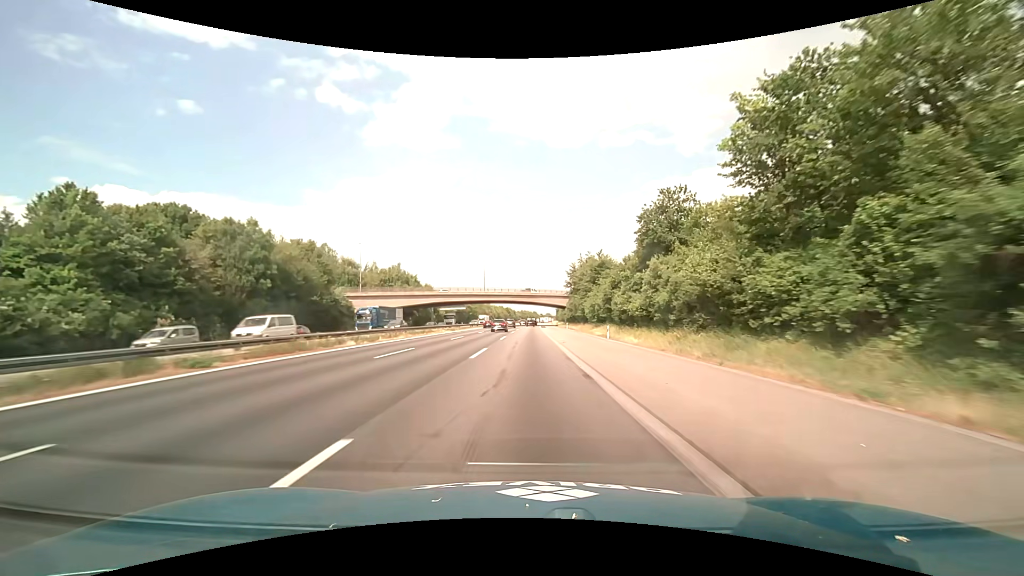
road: motorway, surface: asphalt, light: Day
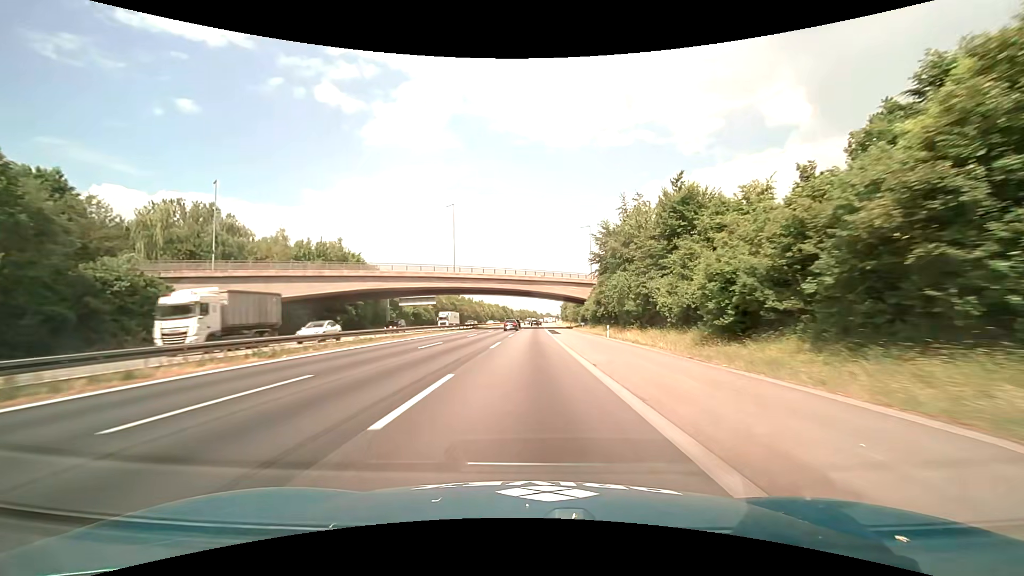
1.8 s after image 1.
(+0.1, +47.4) m; 0°
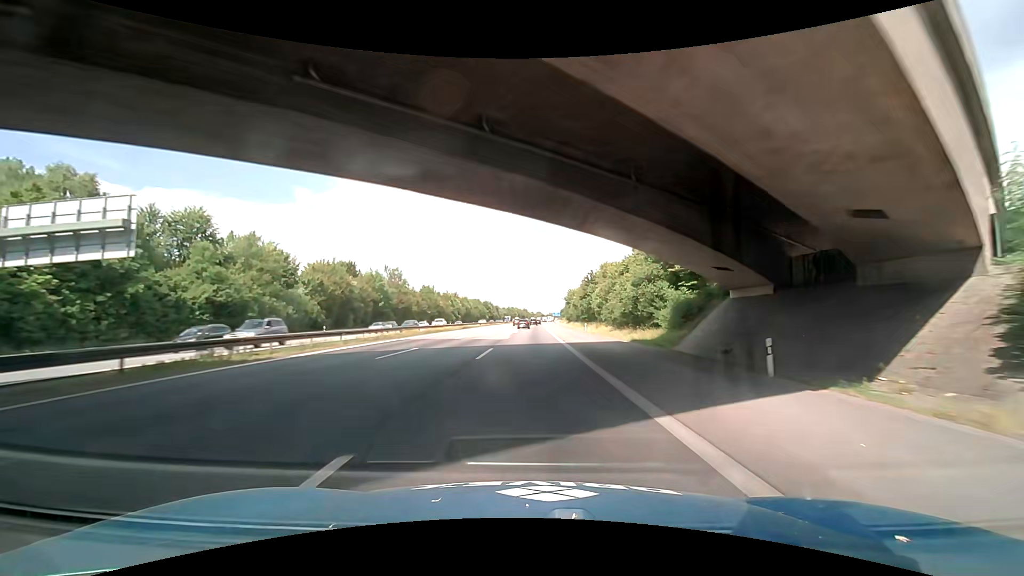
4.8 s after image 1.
(+0.7, +78.9) m; +1°
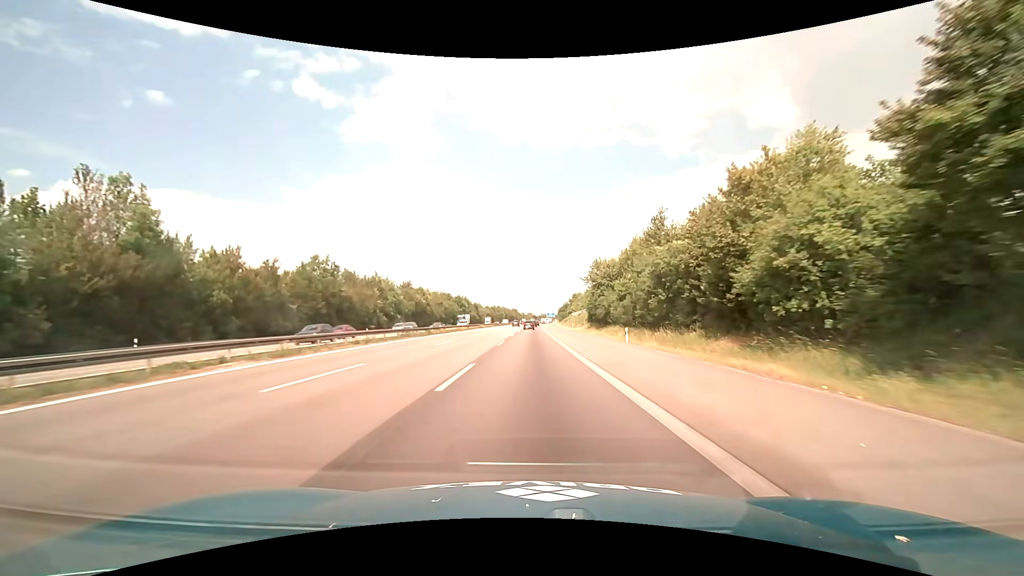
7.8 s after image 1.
(+0.7, +79.0) m; +1°
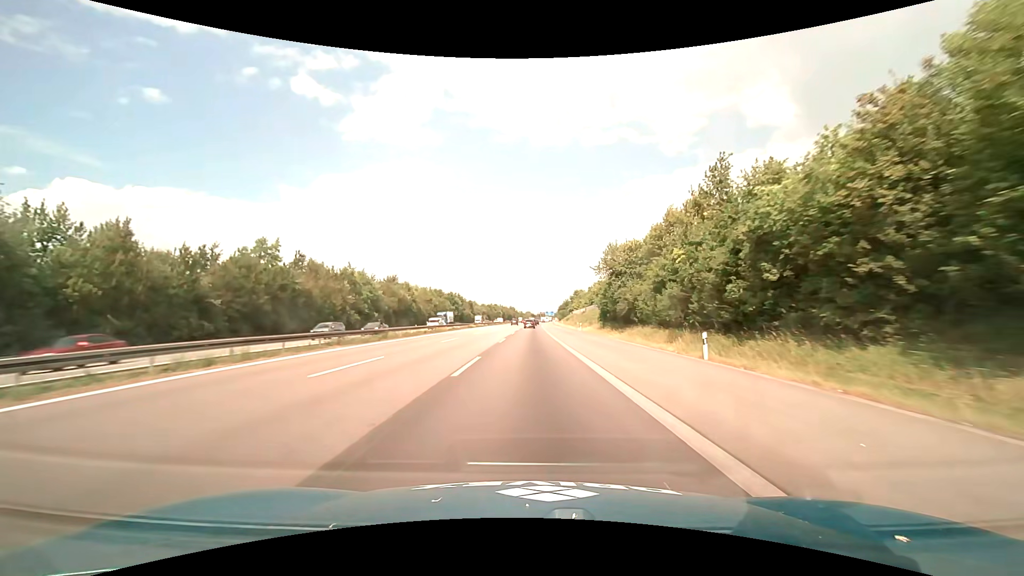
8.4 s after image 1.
(0.0, +15.8) m; 0°
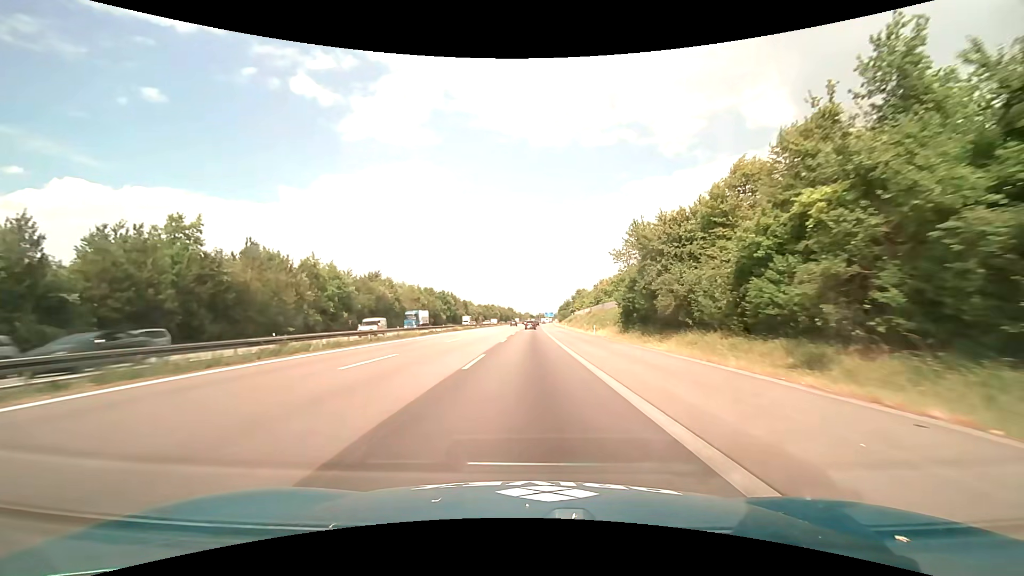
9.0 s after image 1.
(0.0, +15.8) m; 0°
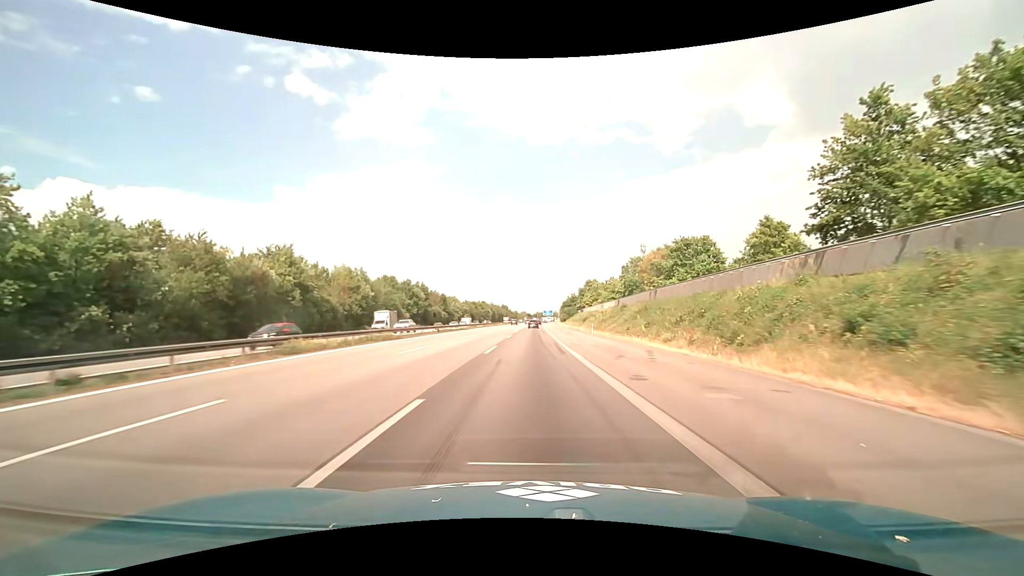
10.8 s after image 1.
(+0.2, +47.4) m; 0°
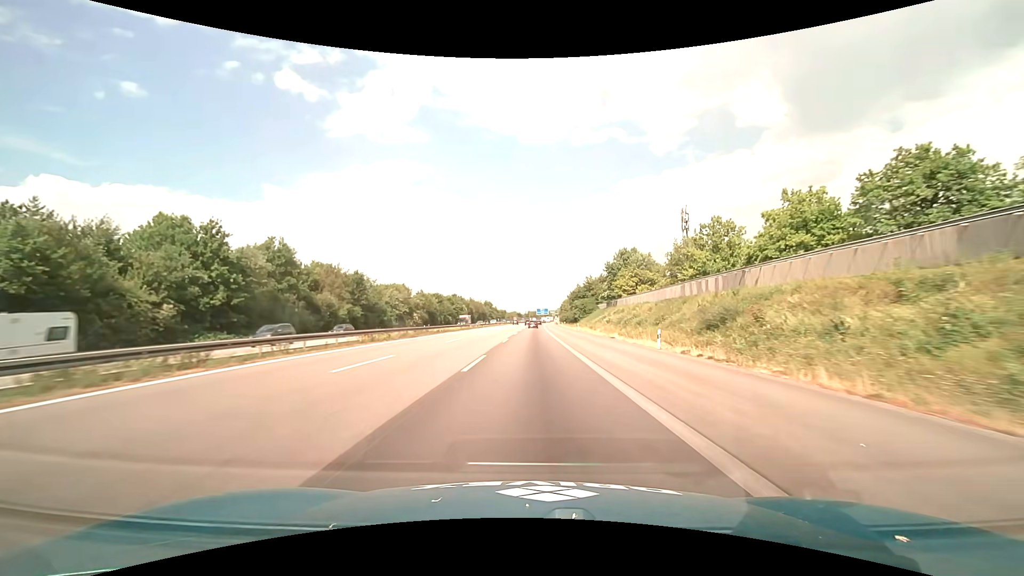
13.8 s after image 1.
(+0.7, +79.0) m; +1°
(0, +10) (0, +20) (0, +30) (0, +40) (0, +50) (0, +60) (0, +70) (+1, +80) (+1, +90) (+1, +100) m
